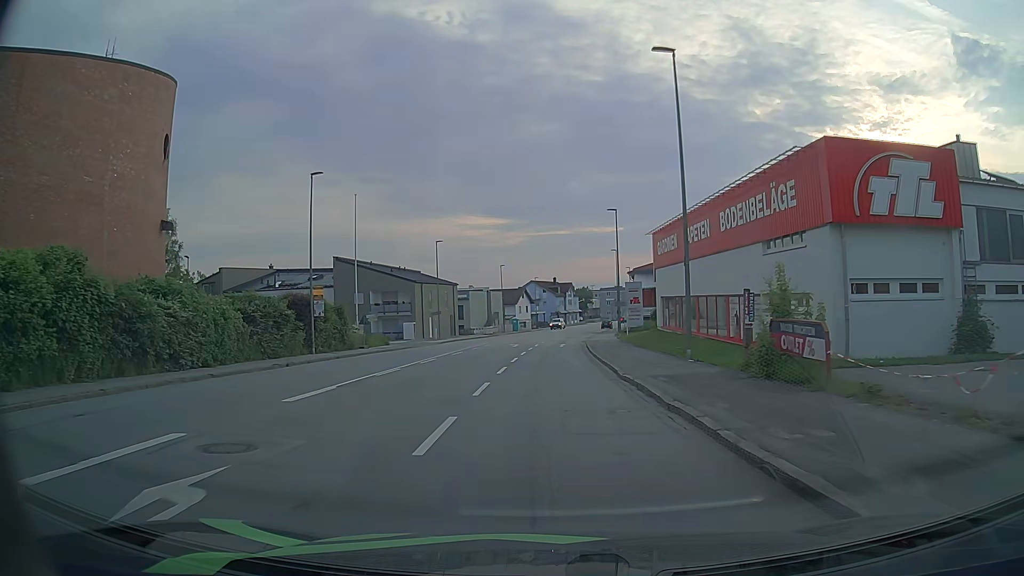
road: tertiary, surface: asphalt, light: Day
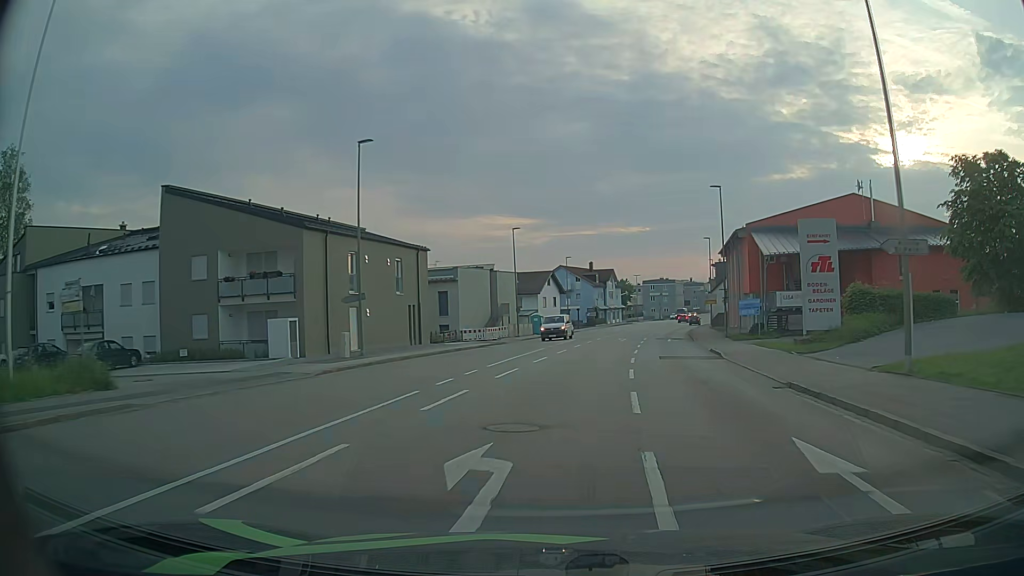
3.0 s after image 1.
(-1.4, +39.9) m; -3°
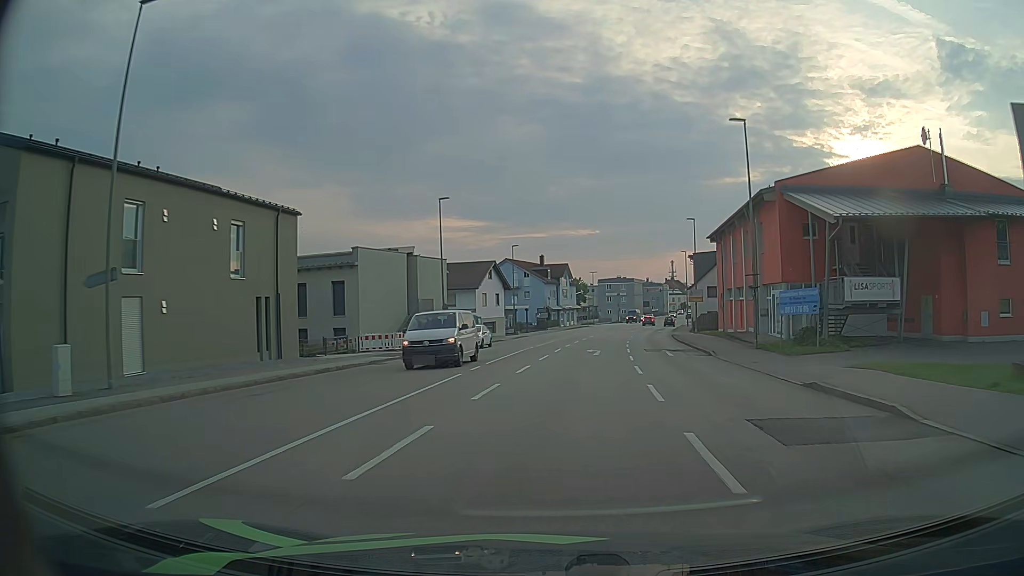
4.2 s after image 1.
(+0.6, +16.6) m; +4°
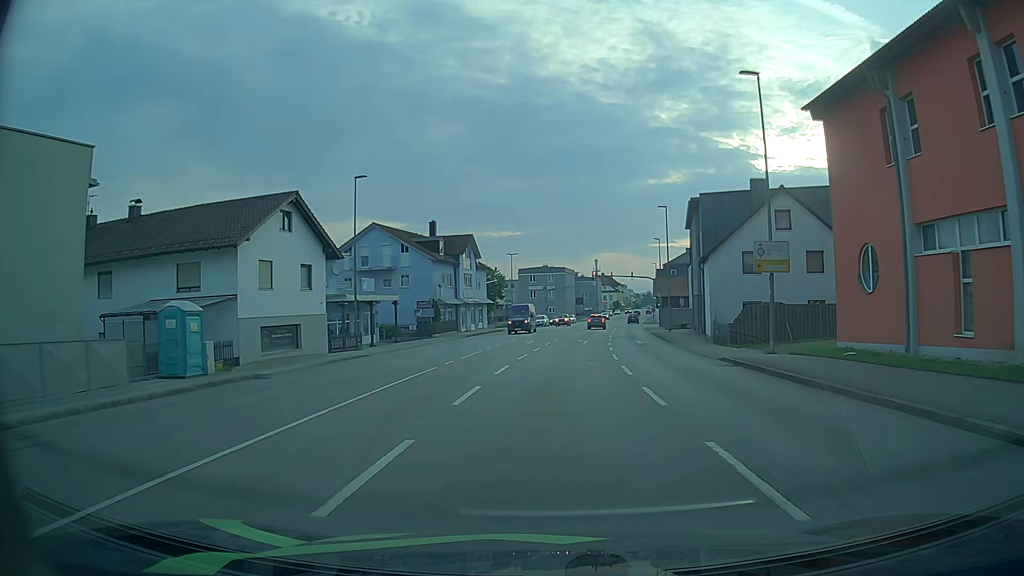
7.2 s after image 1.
(+2.5, +37.2) m; +7°
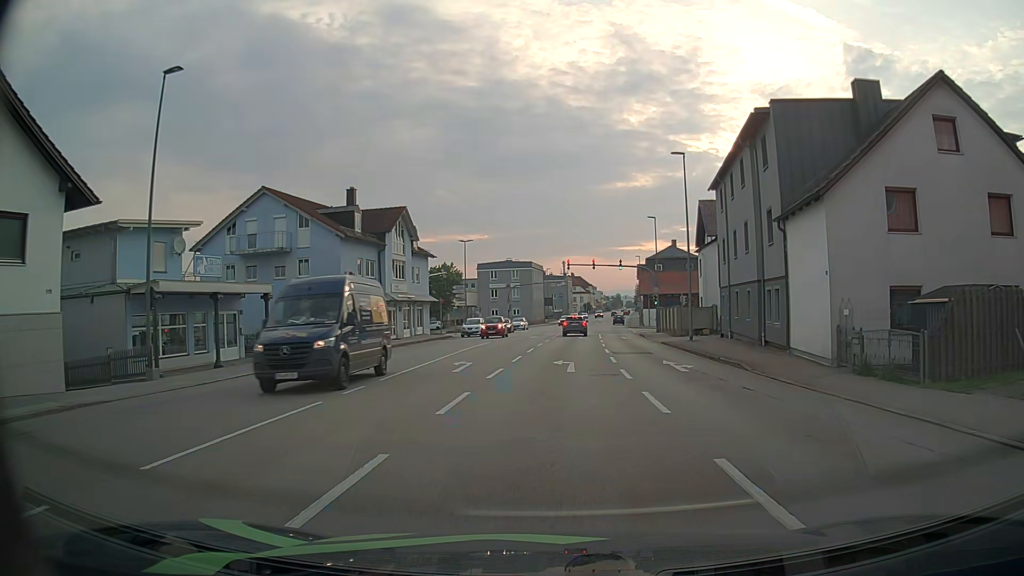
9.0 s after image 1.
(+0.4, +18.8) m; +3°
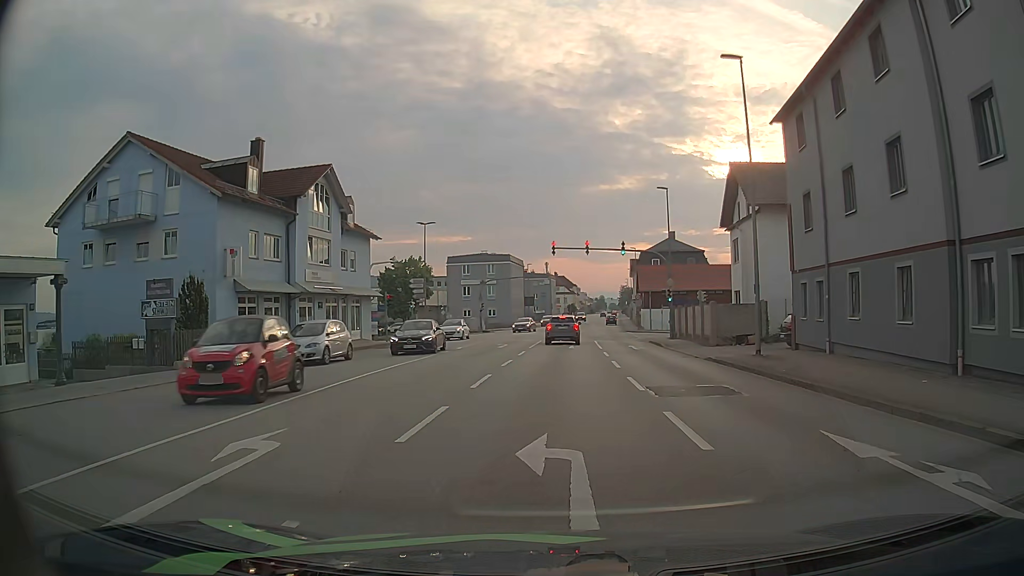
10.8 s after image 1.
(+0.3, +14.4) m; +2°
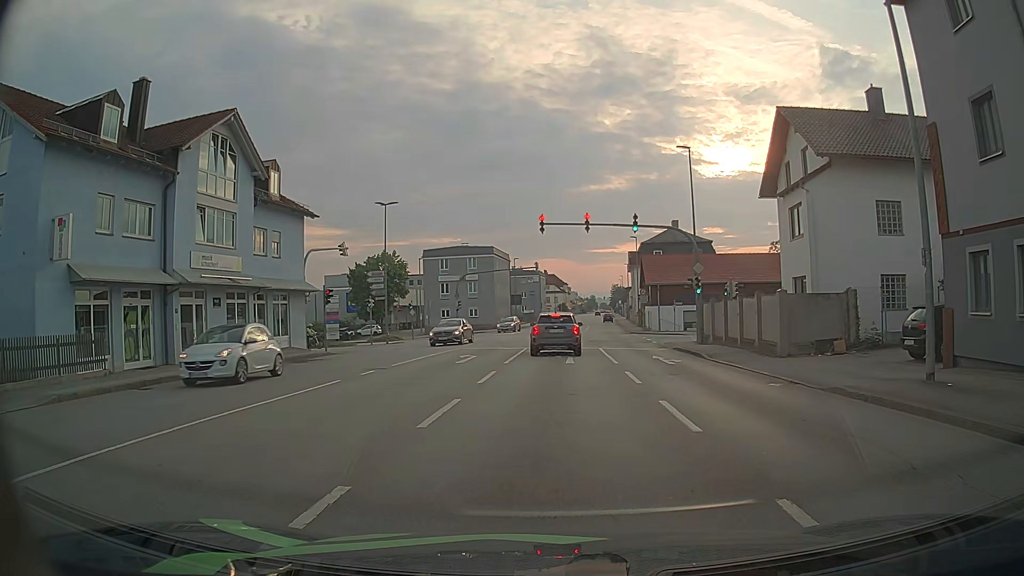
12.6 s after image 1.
(0.0, +11.0) m; +1°
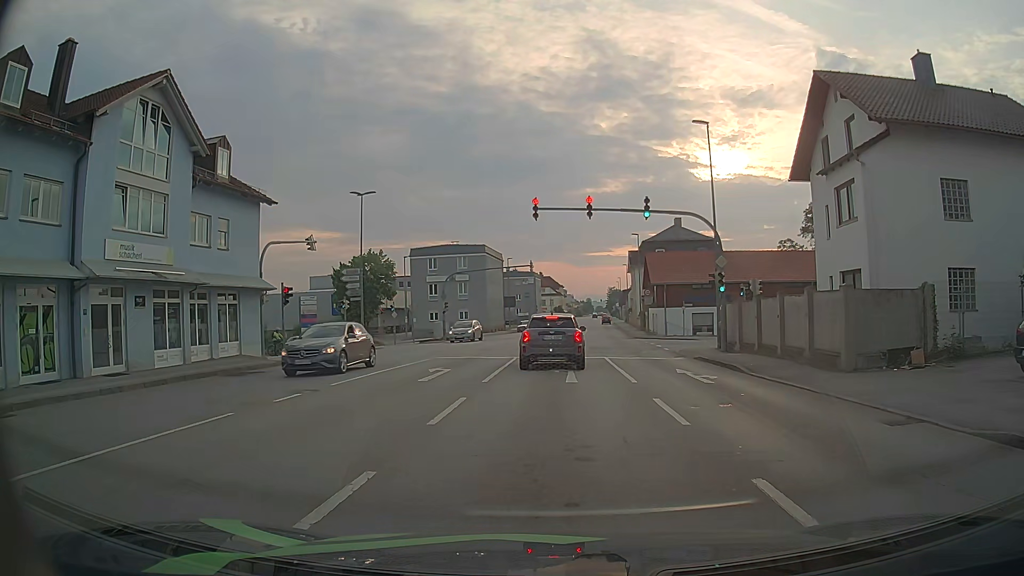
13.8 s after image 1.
(0.0, +5.2) m; 0°
(0, +10) (+1, +20) (+1, +30) (+1, +40) (-4, +48) (-14, +52) (-24, +52) (-34, +52) (-44, +52) (-54, +52) m
